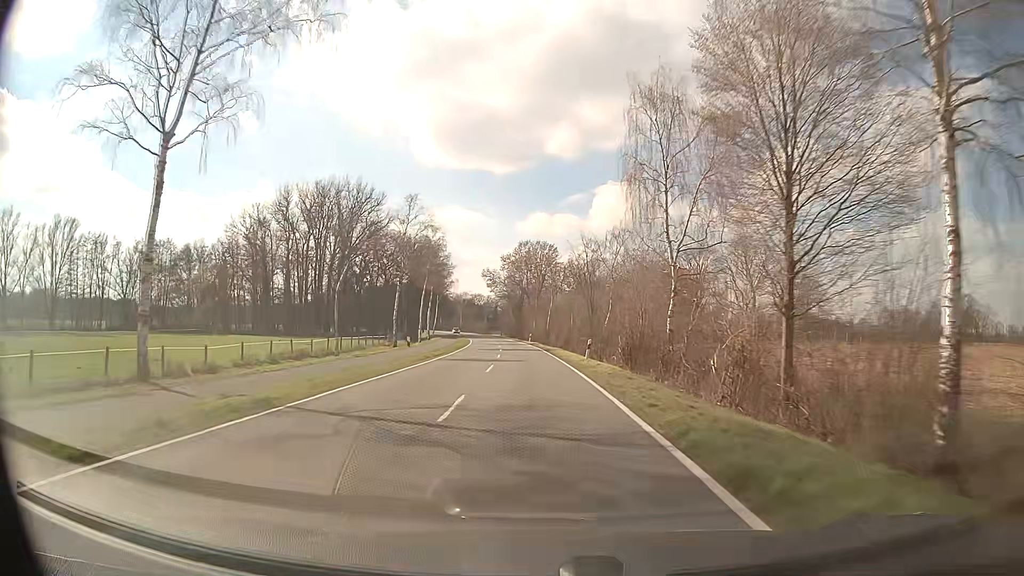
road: secondary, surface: asphalt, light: Day
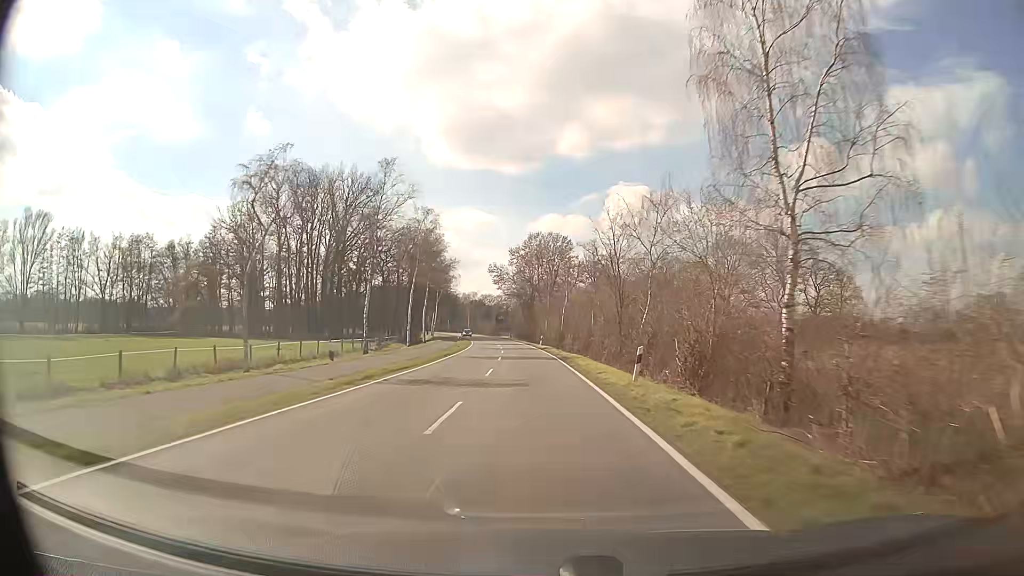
(-0.2, +13.4) m; -1°
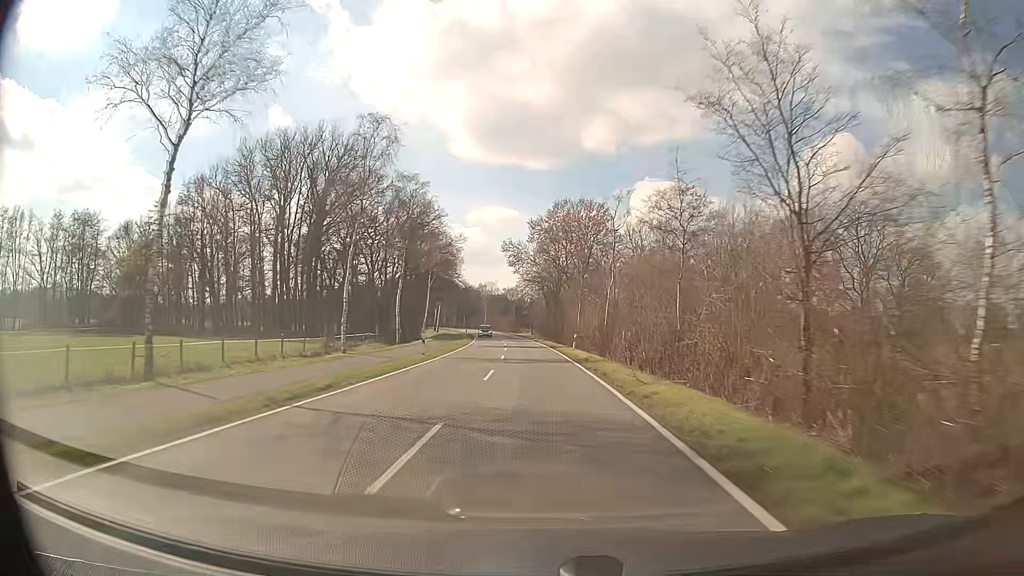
(-0.5, +28.2) m; -2°
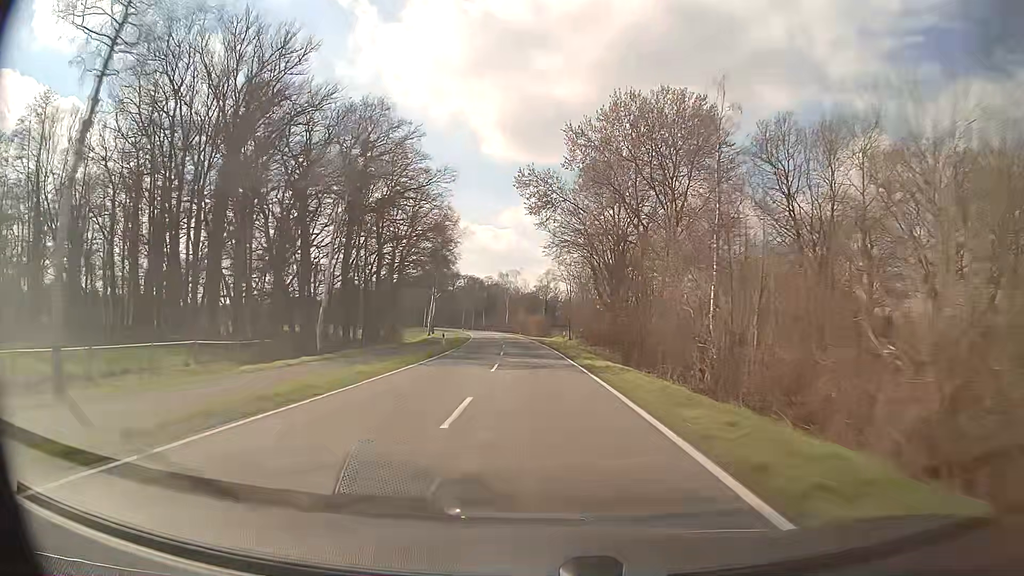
(-1.3, +45.5) m; -3°
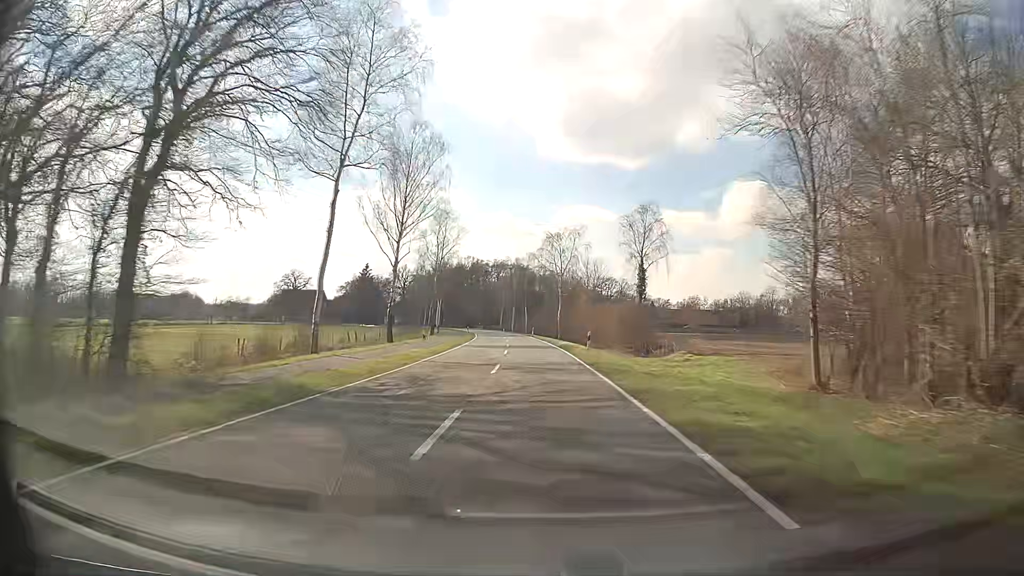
(-2.6, +63.3) m; -5°
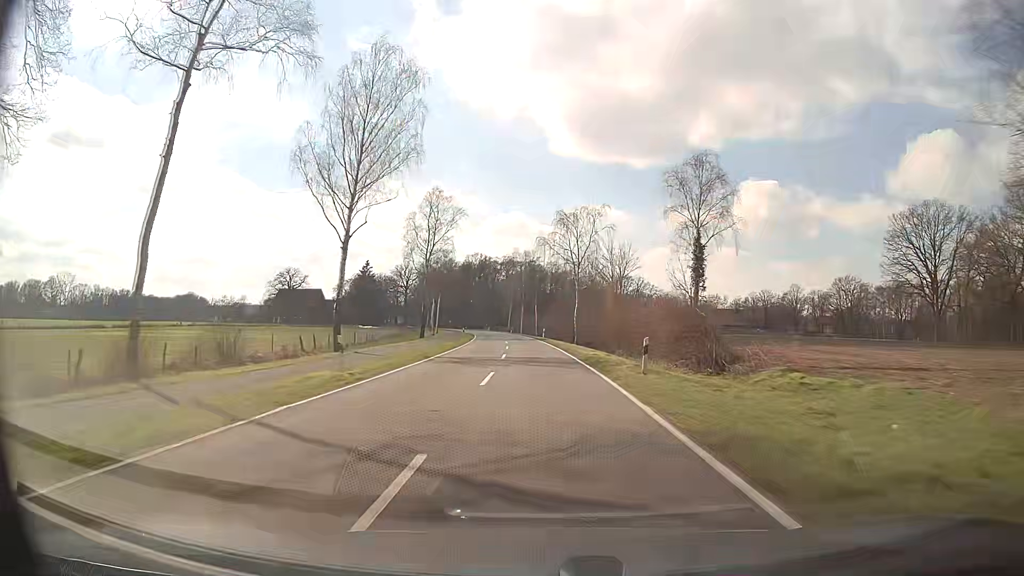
(-0.1, +15.8) m; -1°
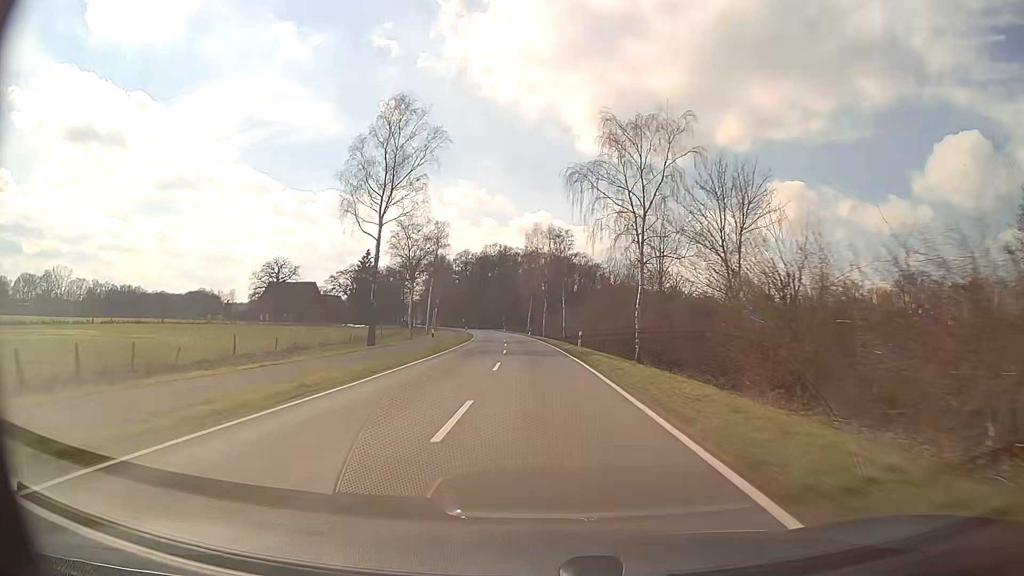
(-0.8, +31.5) m; -2°
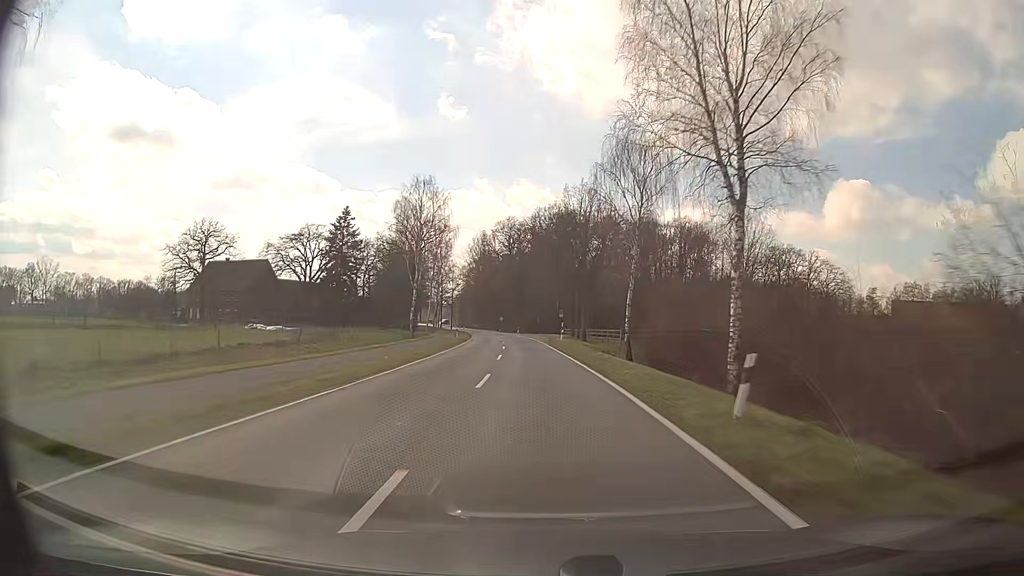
(-3.8, +78.3) m; -5°
(0, +10) (0, +20) (-1, +30) (-1, +40) (-2, +50) (-2, +60) (-3, +70) (-4, +80) (-5, +90) (-6, +100) m
